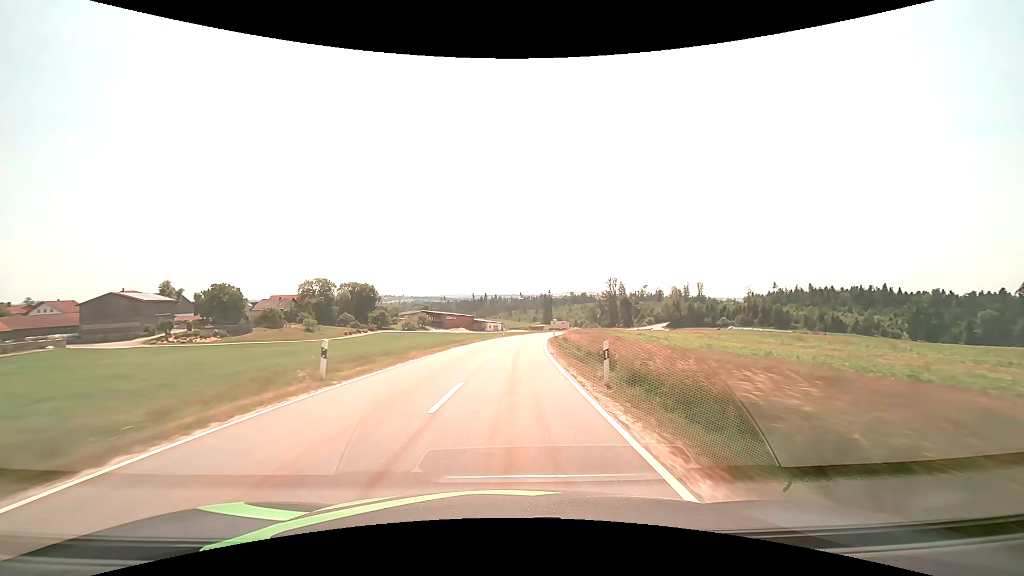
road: tertiary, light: Day
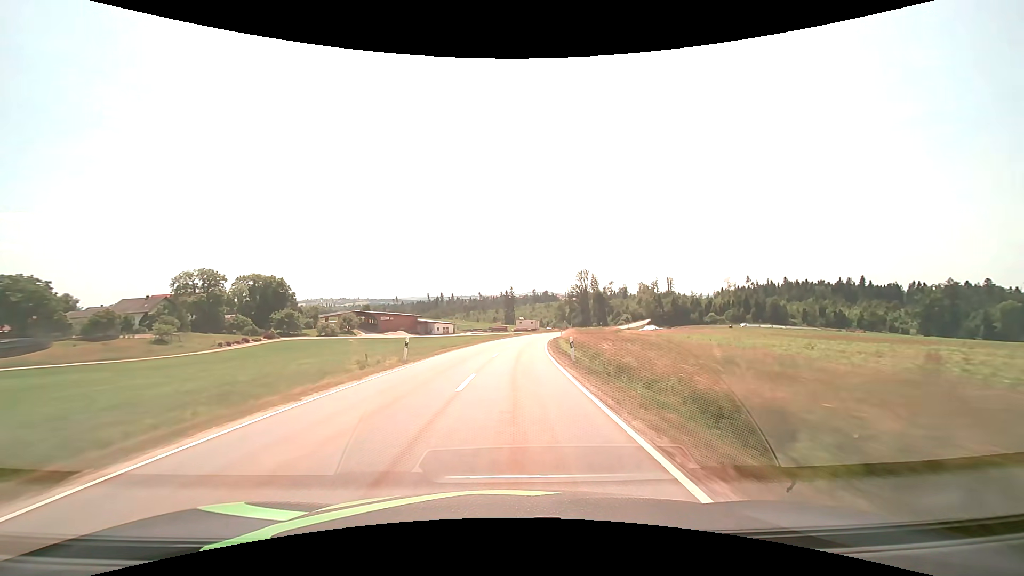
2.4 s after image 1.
(+1.9, +46.7) m; +5°
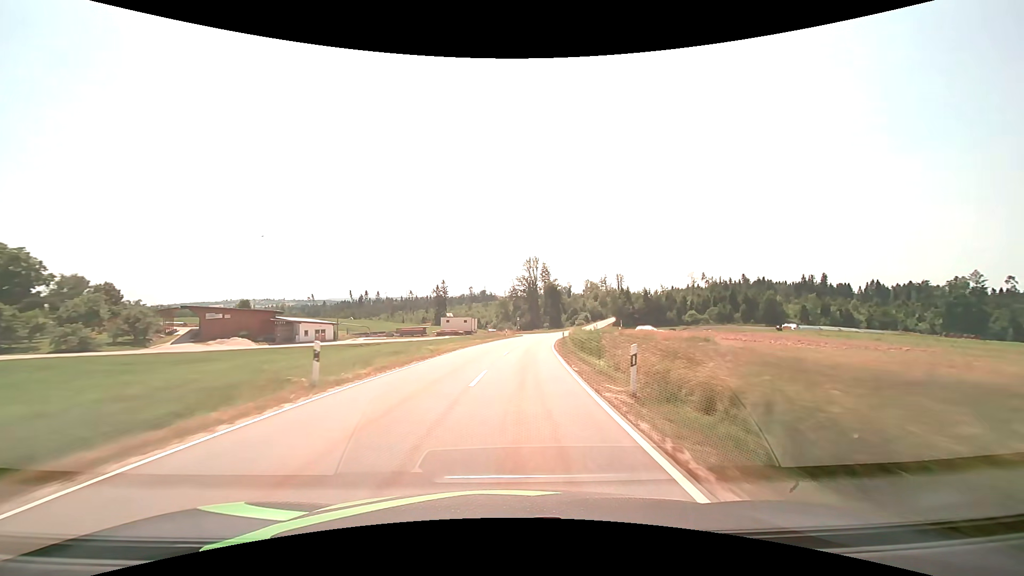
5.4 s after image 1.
(+3.4, +61.7) m; +7°
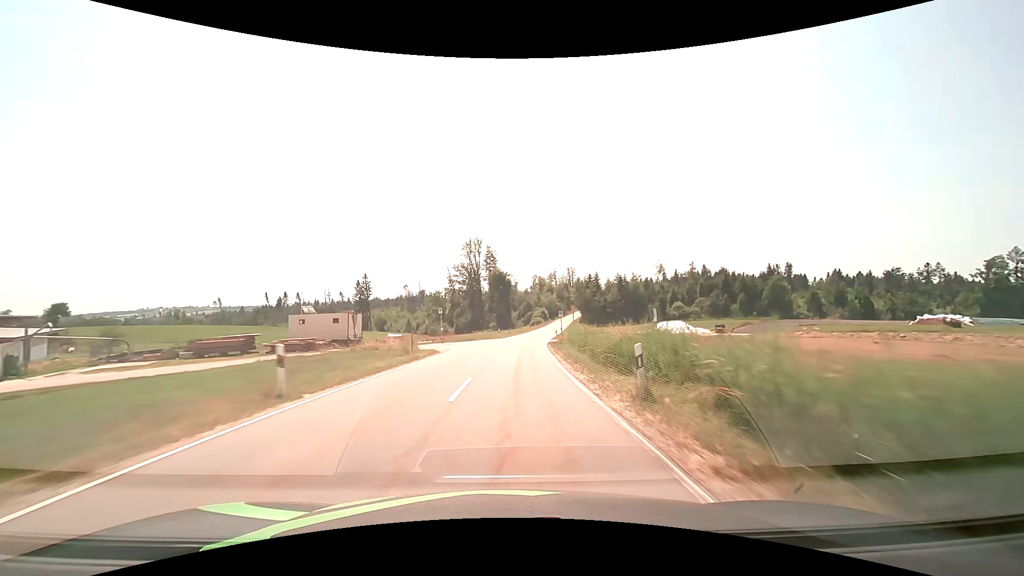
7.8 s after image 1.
(+3.2, +51.8) m; +7°
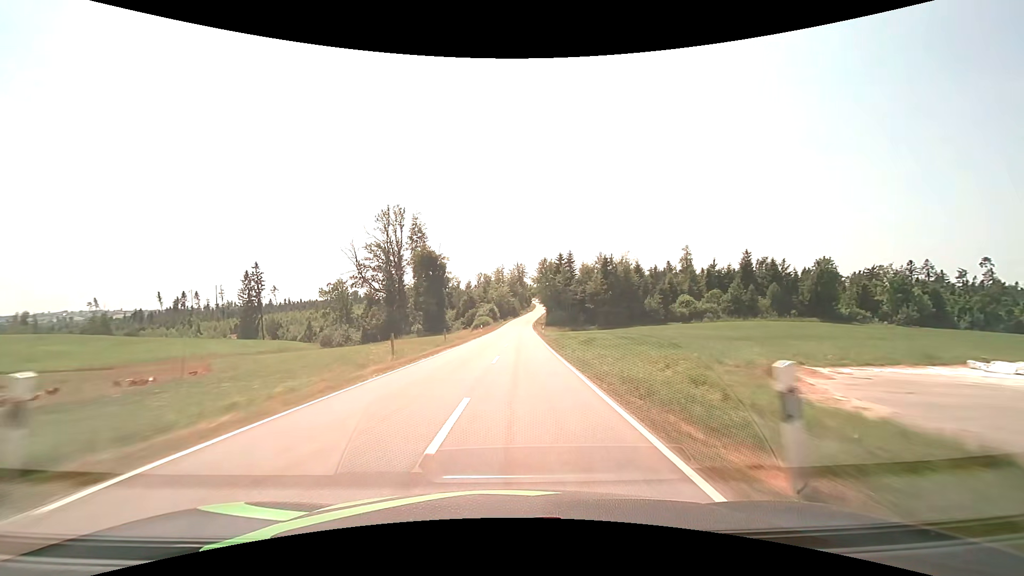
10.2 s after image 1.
(+2.7, +53.8) m; +6°
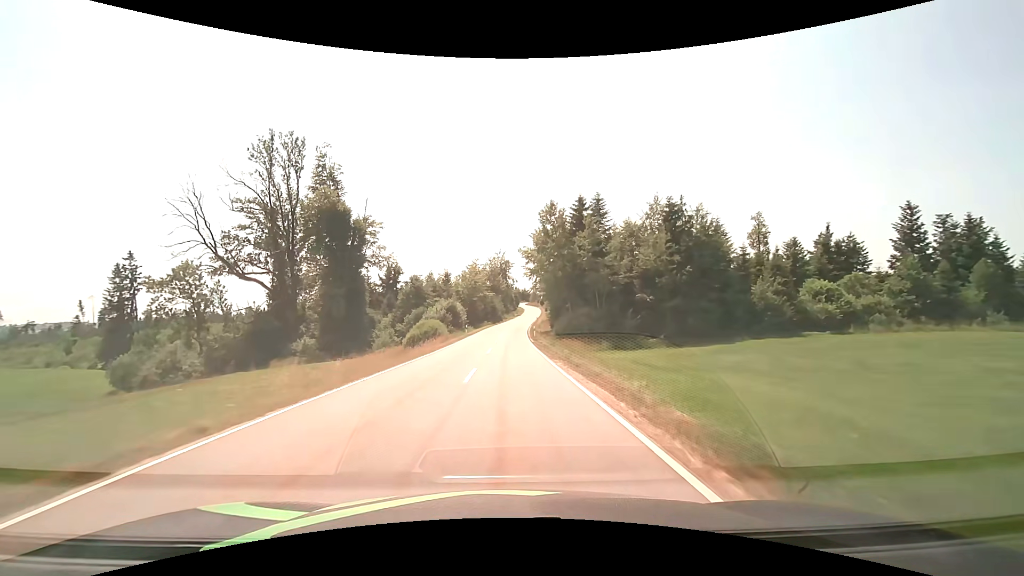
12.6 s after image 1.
(+1.9, +56.9) m; +2°
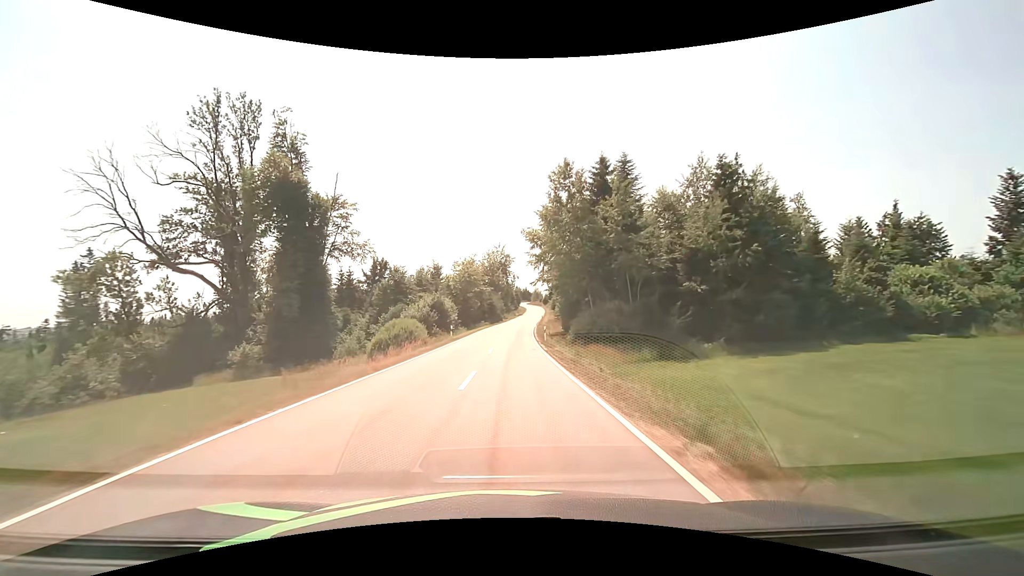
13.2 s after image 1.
(0.0, +14.5) m; 0°
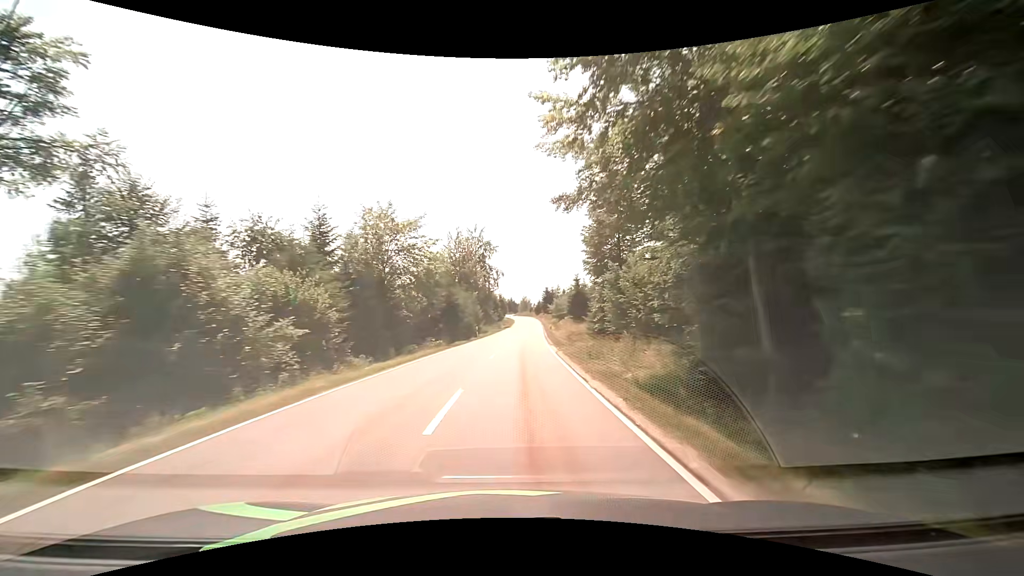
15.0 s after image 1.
(+0.3, +42.9) m; +1°
(0, +10) (0, +20) (+1, +30) (+1, +40) (+2, +50) (+3, +60) (+4, +70) (+4, +80) (+5, +90) (+6, +100) m
